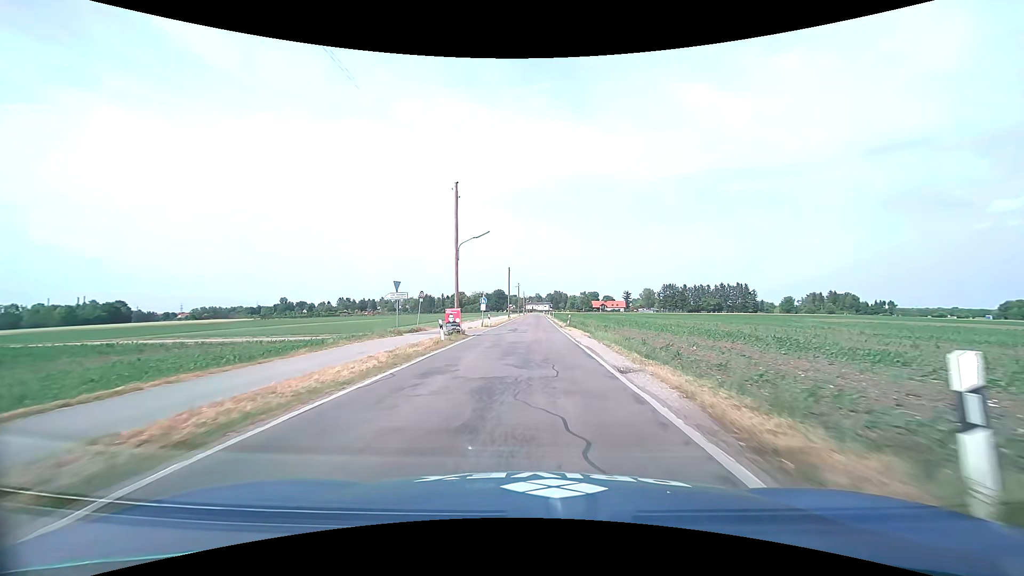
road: tertiary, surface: asphalt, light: Day
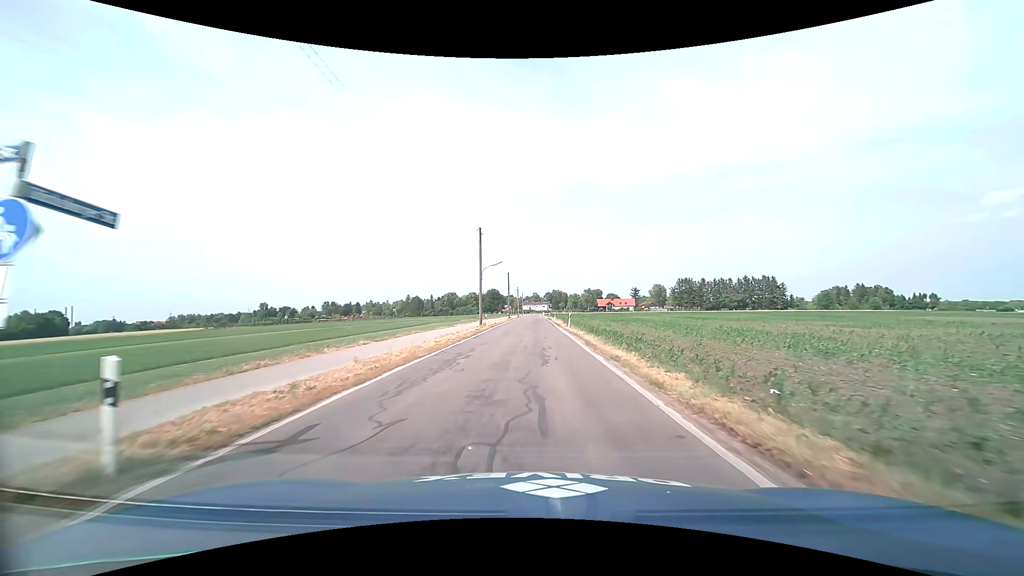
(+0.2, +40.5) m; 0°
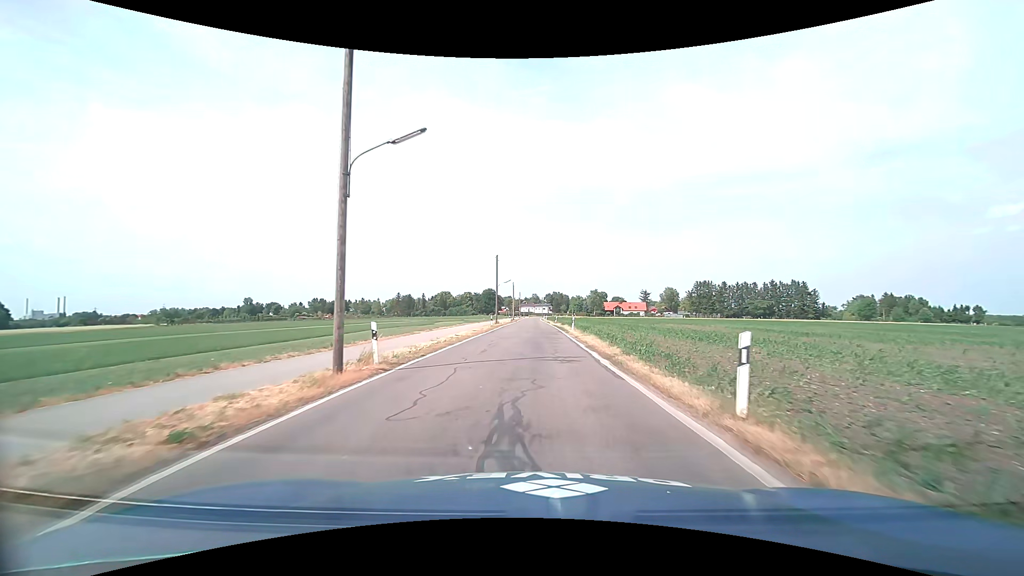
(-0.1, +31.4) m; 0°
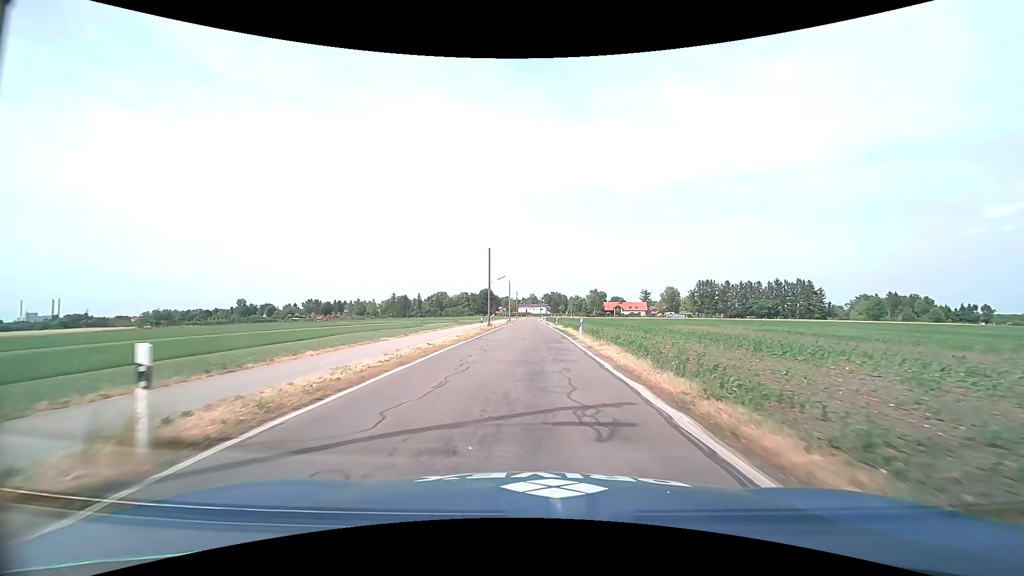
(0.0, +7.7) m; +1°
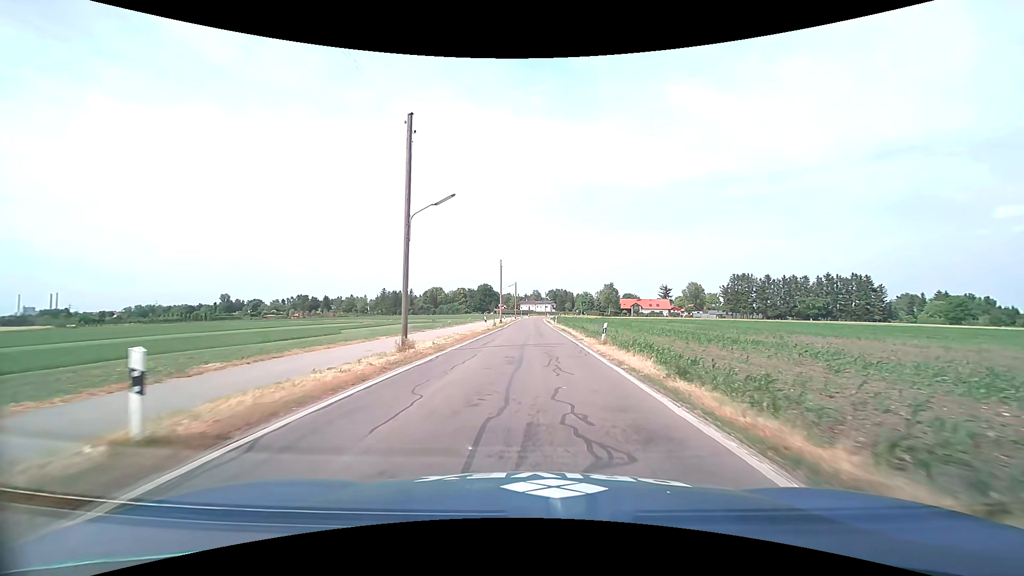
(-0.2, +37.5) m; 0°
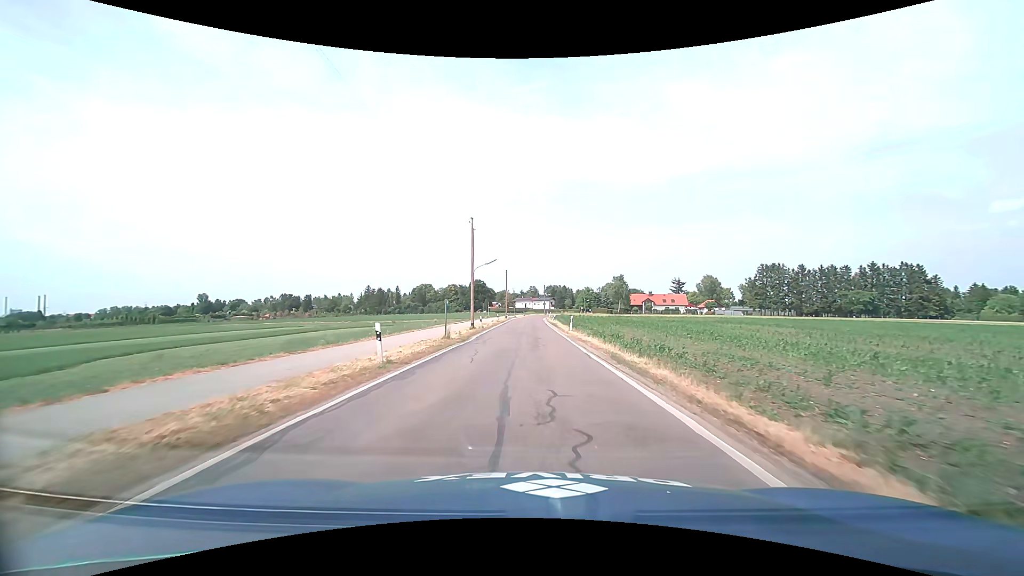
(+0.1, +29.1) m; 0°
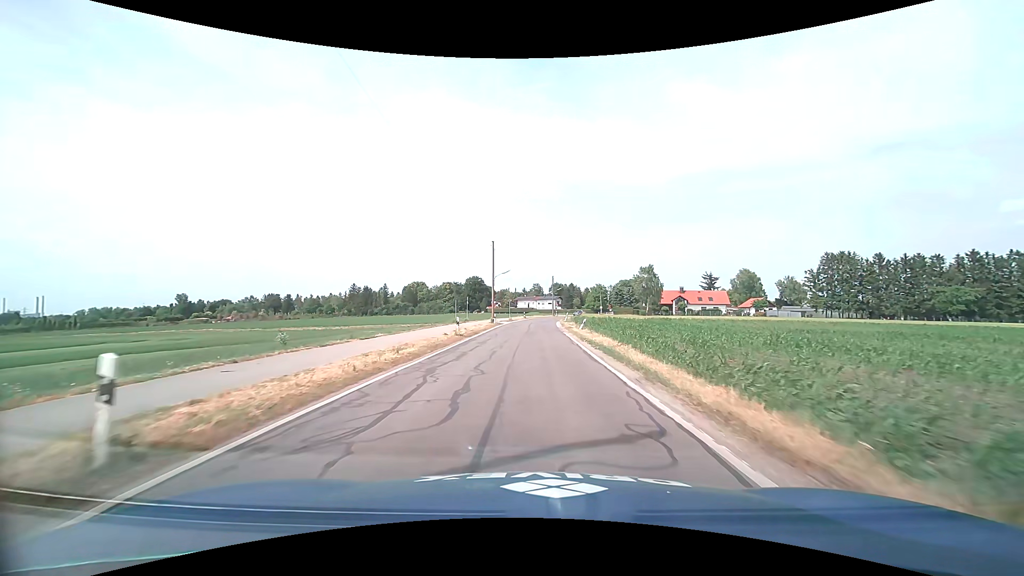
(0.0, +37.0) m; -1°
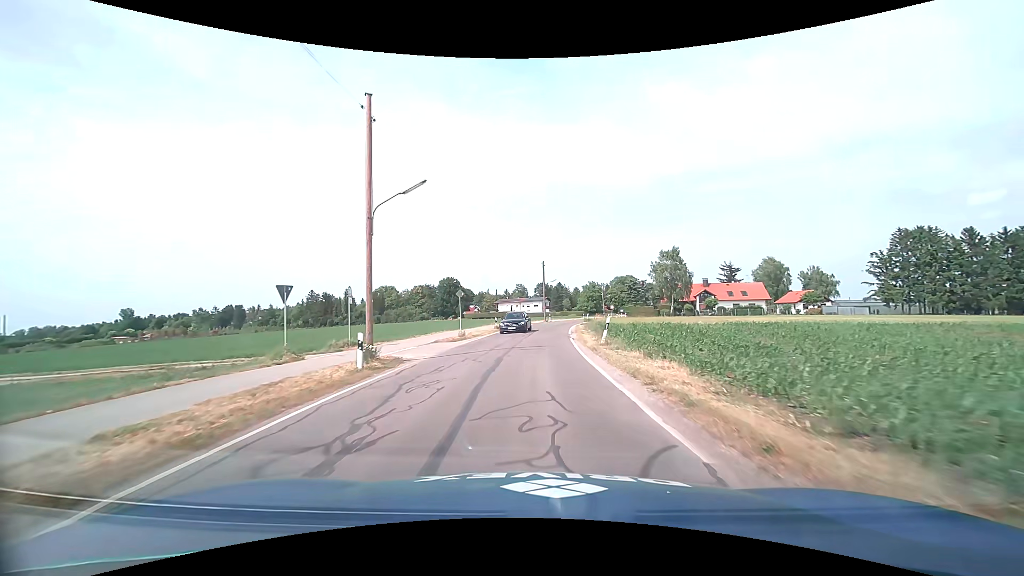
(+0.6, +36.9) m; +2°
(0, +10) (0, +20) (0, +30) (+1, +40) (+2, +50) (+3, +60) (+5, +70) (+7, +79) (+10, +89) (+13, +99) m
